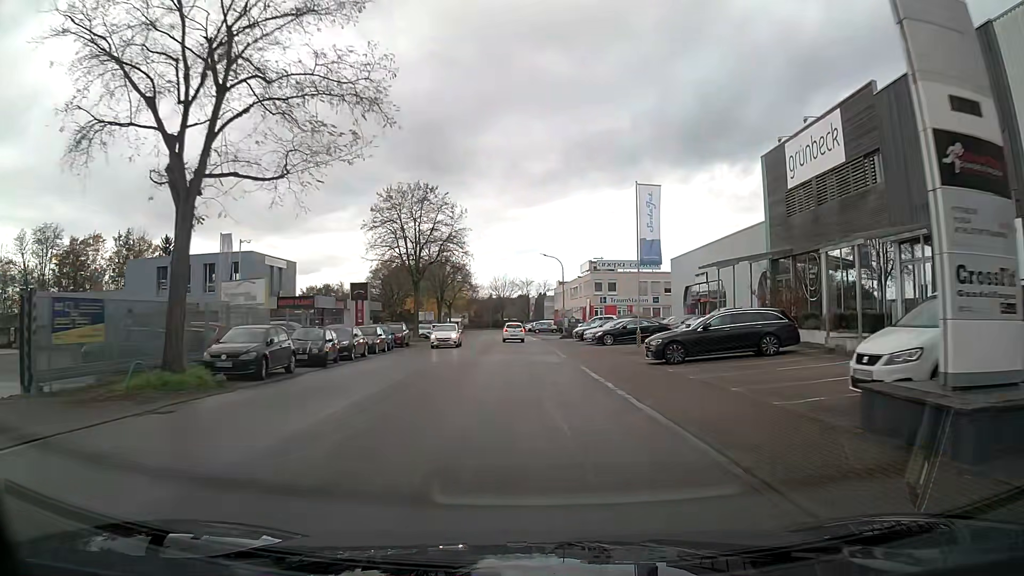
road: tertiary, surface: asphalt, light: Day
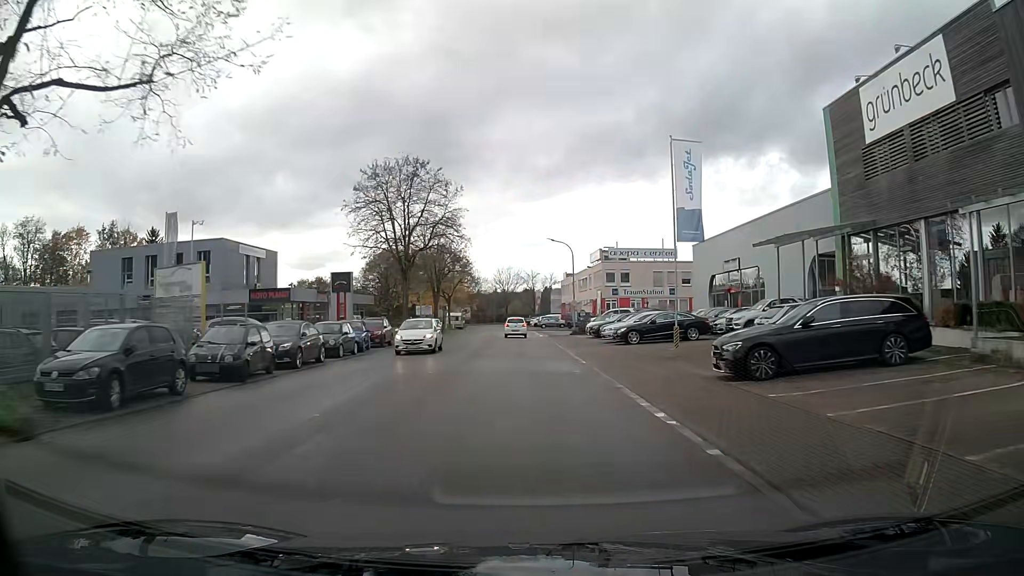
(0.0, +7.3) m; 0°
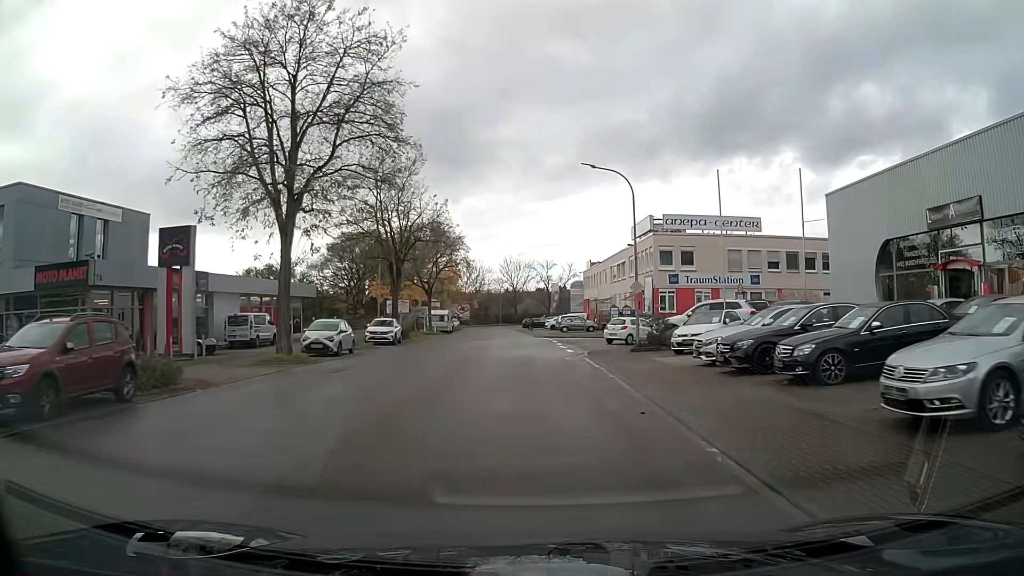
(-0.3, +26.6) m; -1°
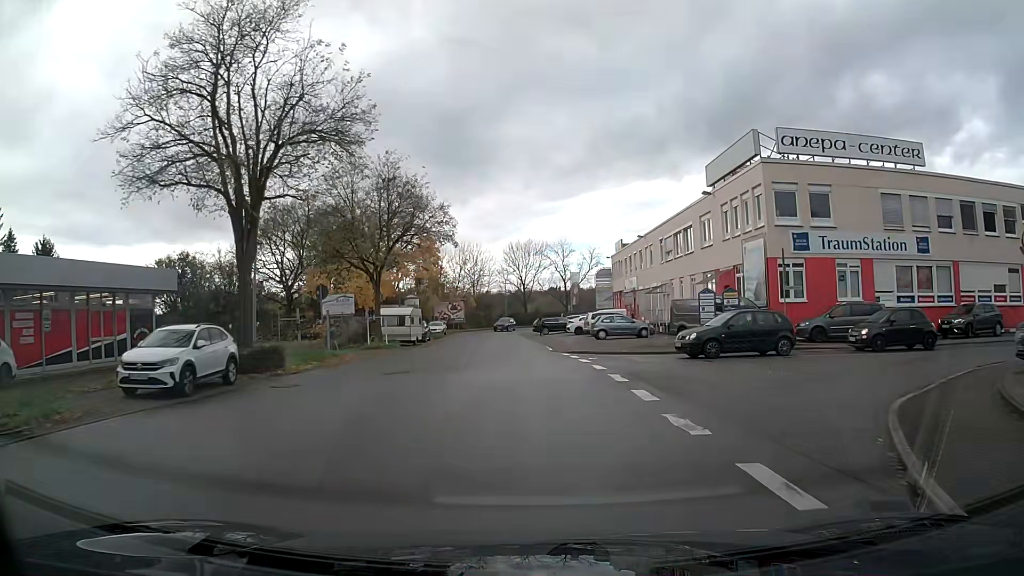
(-0.2, +24.8) m; -1°
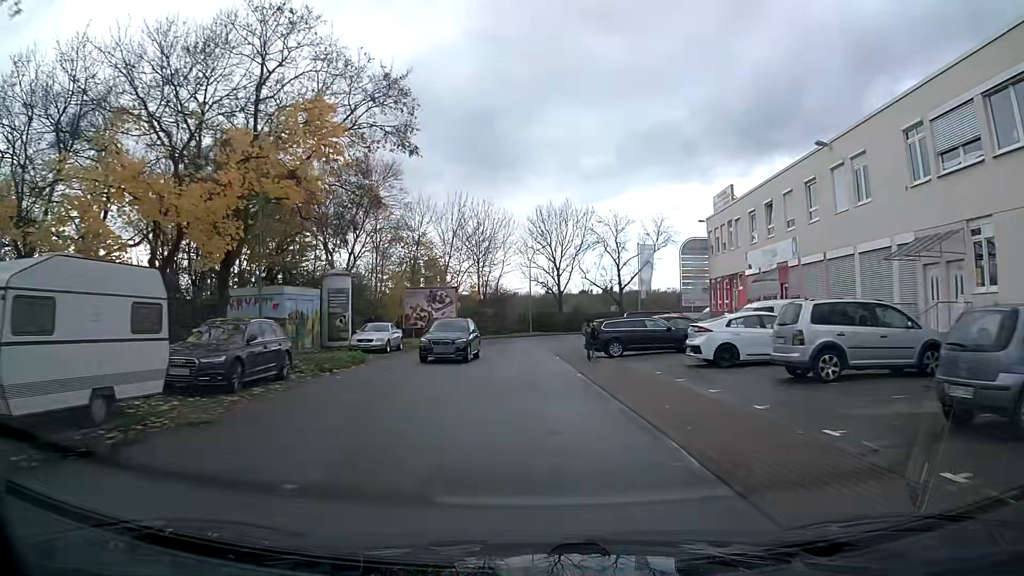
(-0.9, +33.5) m; -3°
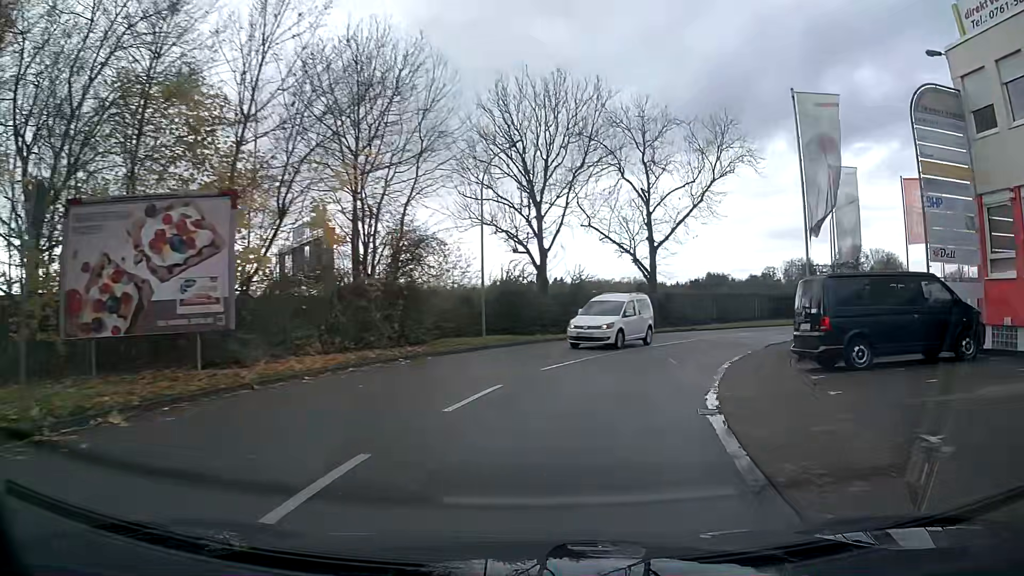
(+0.5, +33.2) m; +9°
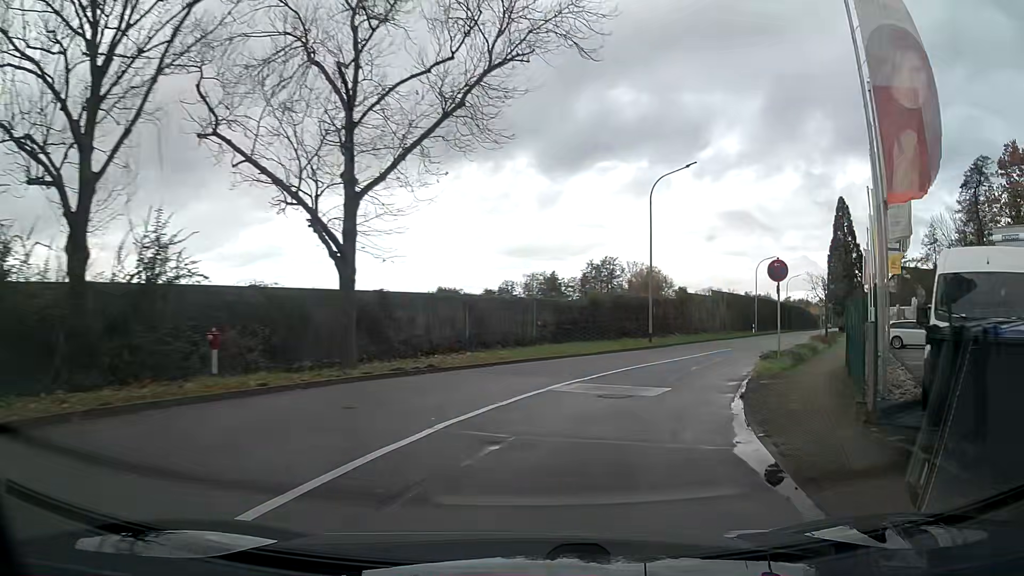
(+3.9, +19.1) m; +23°
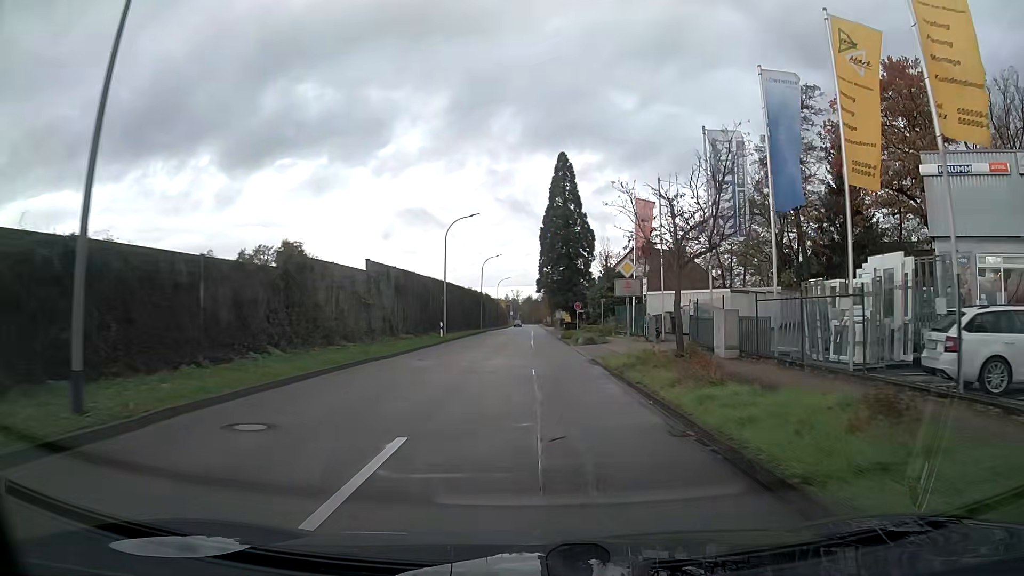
(+6.8, +26.0) m; +24°
(0, +10) (0, +20) (0, +30) (0, +40) (0, +50) (0, +60) (0, +70) (0, +80) (-1, +90) (-1, +100) m
